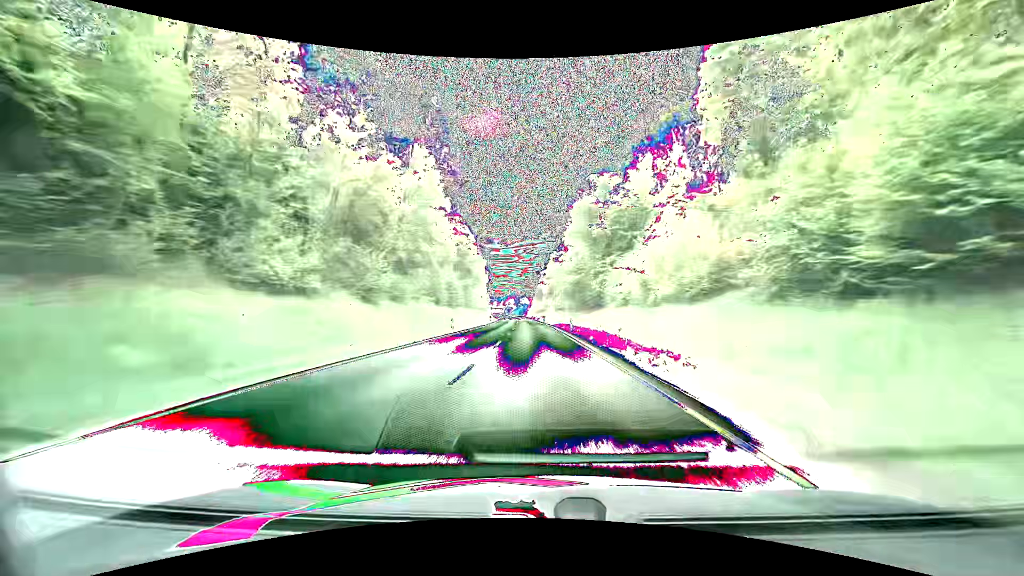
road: primary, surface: asphalt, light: Day
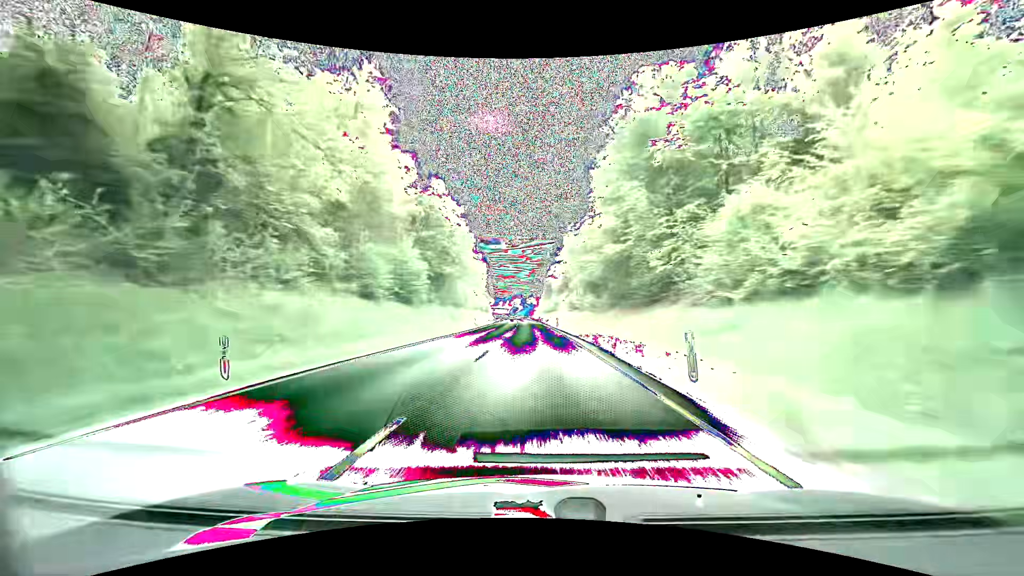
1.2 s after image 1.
(-0.2, +30.8) m; -1°
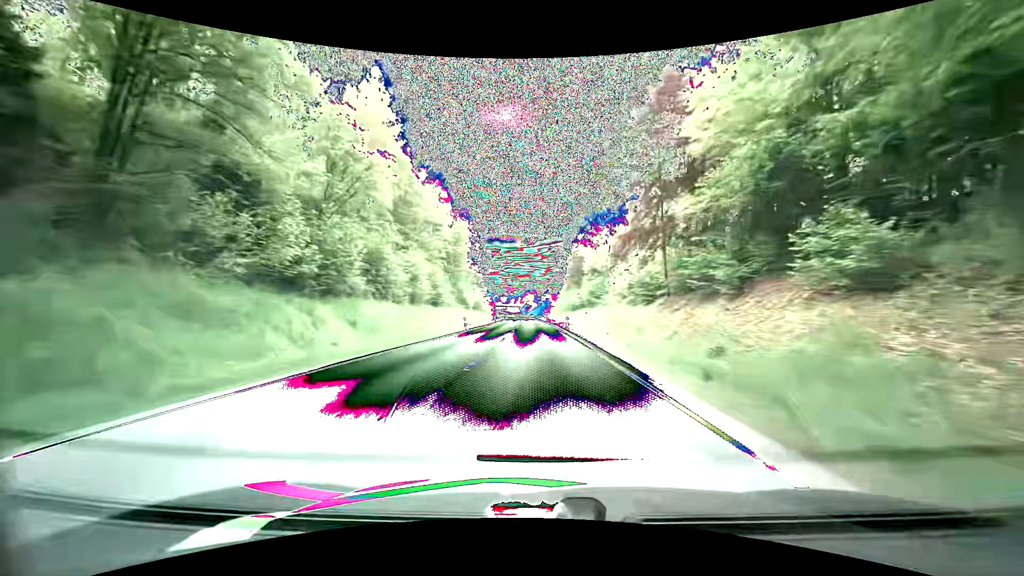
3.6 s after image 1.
(-0.9, +62.4) m; -2°
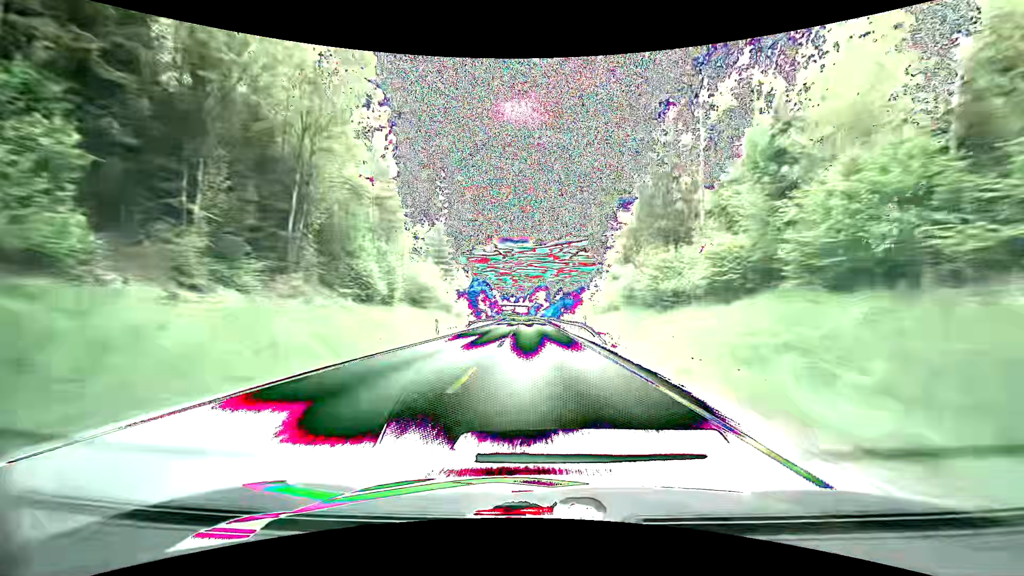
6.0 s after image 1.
(-0.6, +63.3) m; -1°
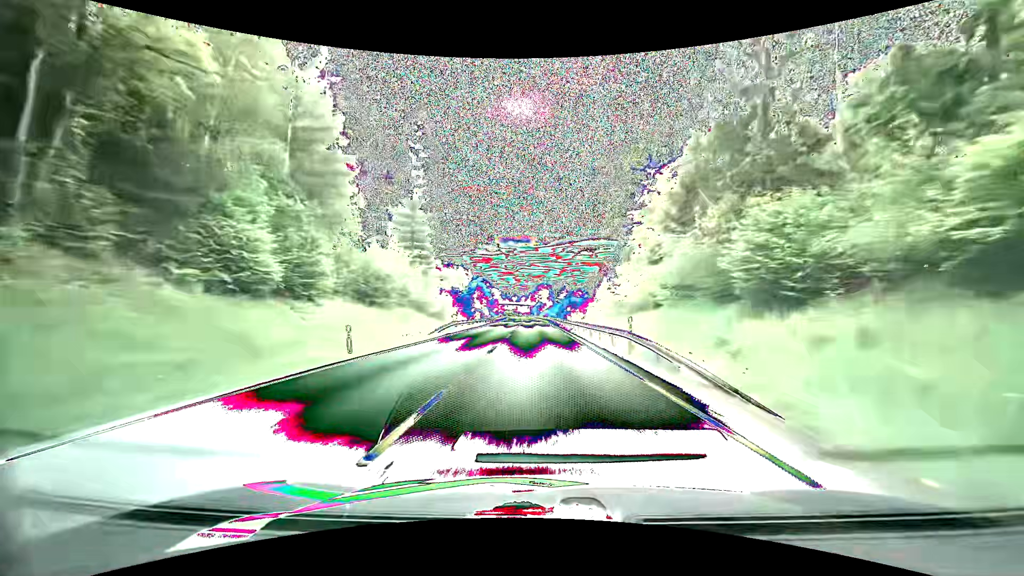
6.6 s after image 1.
(0.0, +16.0) m; 0°
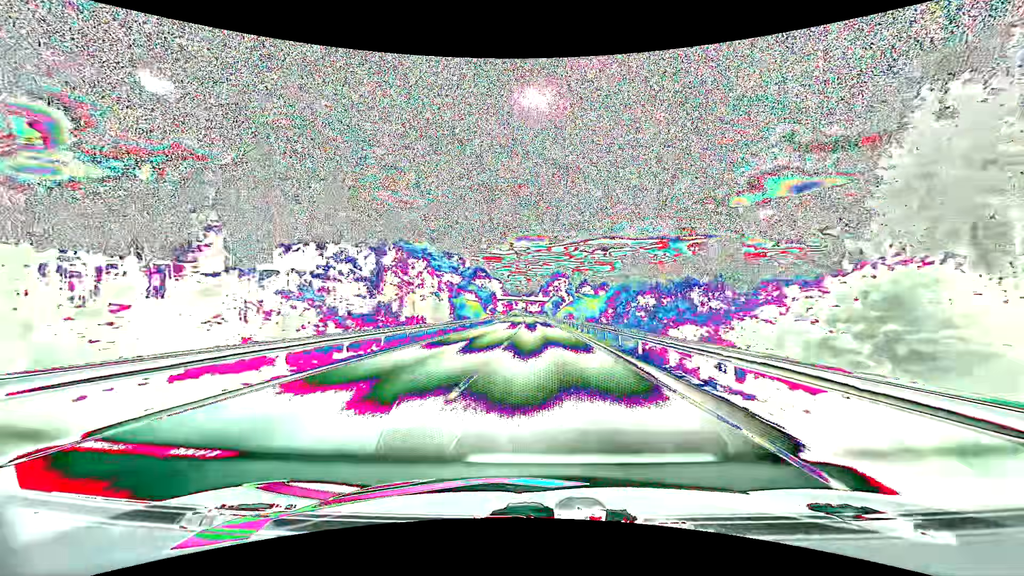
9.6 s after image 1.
(-1.3, +80.7) m; -1°
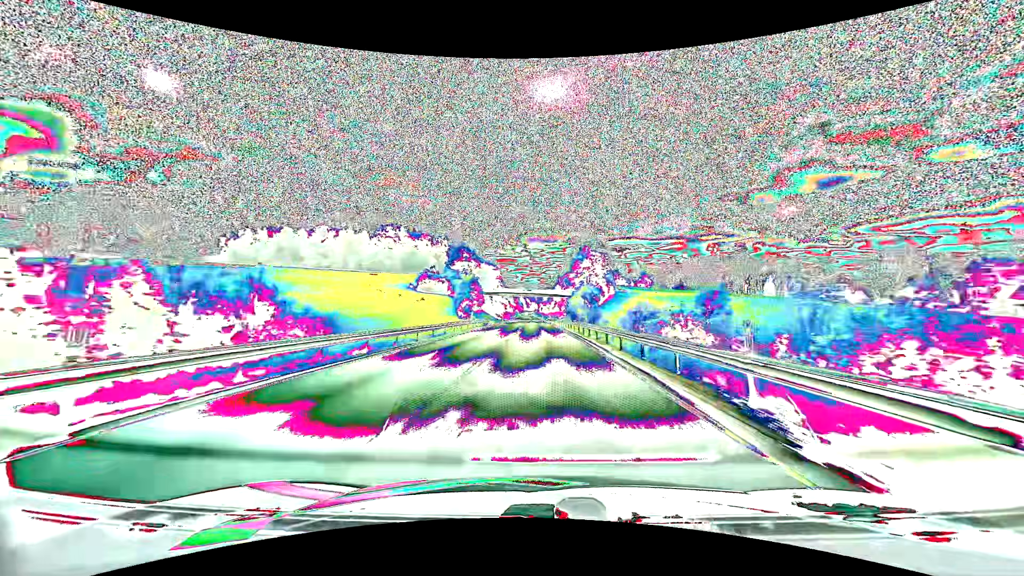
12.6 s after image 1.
(-0.9, +82.0) m; -2°
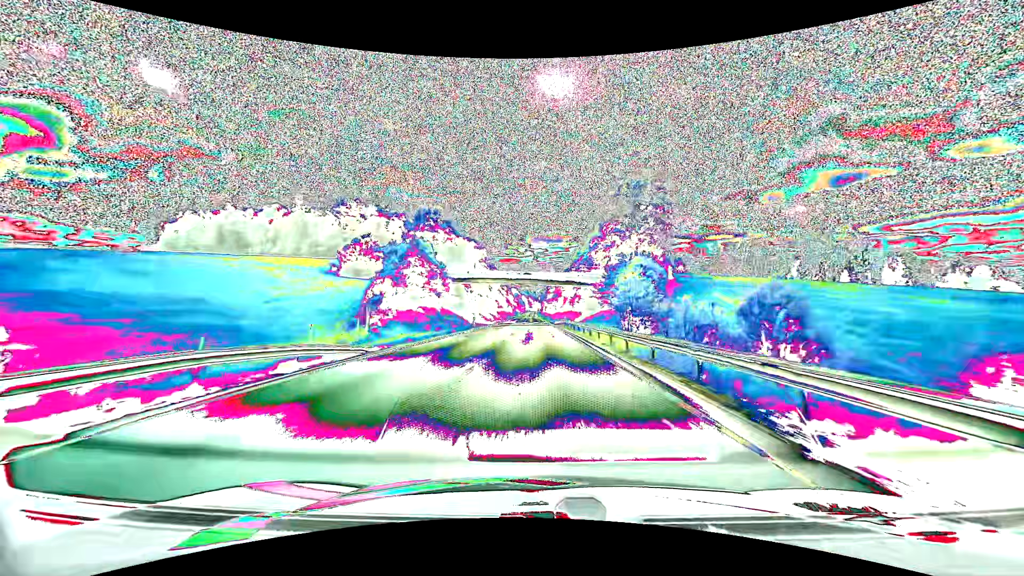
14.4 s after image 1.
(-0.2, +49.7) m; 0°
(0, +10) (0, +20) (0, +30) (0, +40) (0, +50) (0, +60) (0, +70) (0, +80) (-1, +90) (-1, +100) m
